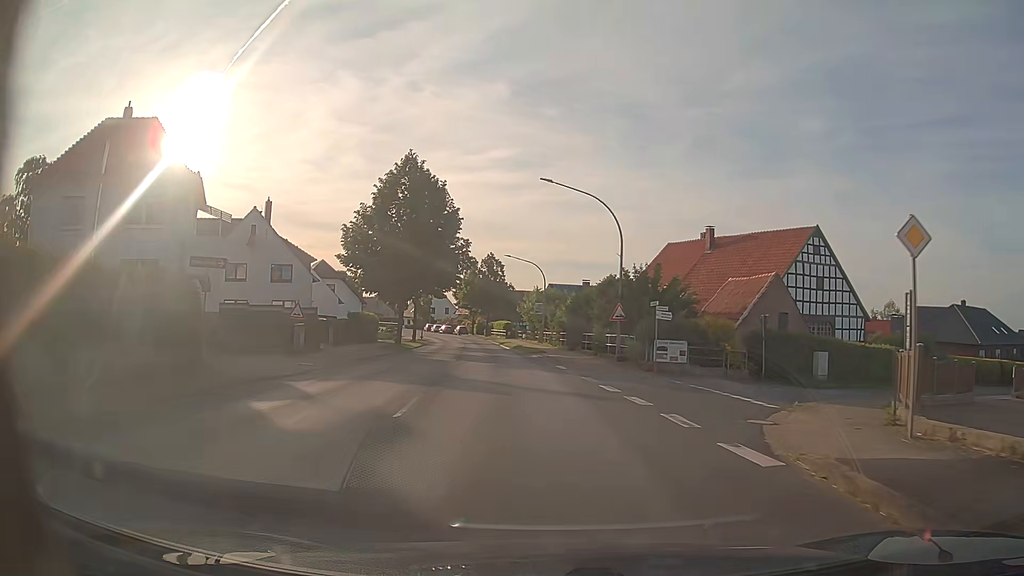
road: primary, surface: asphalt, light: Day
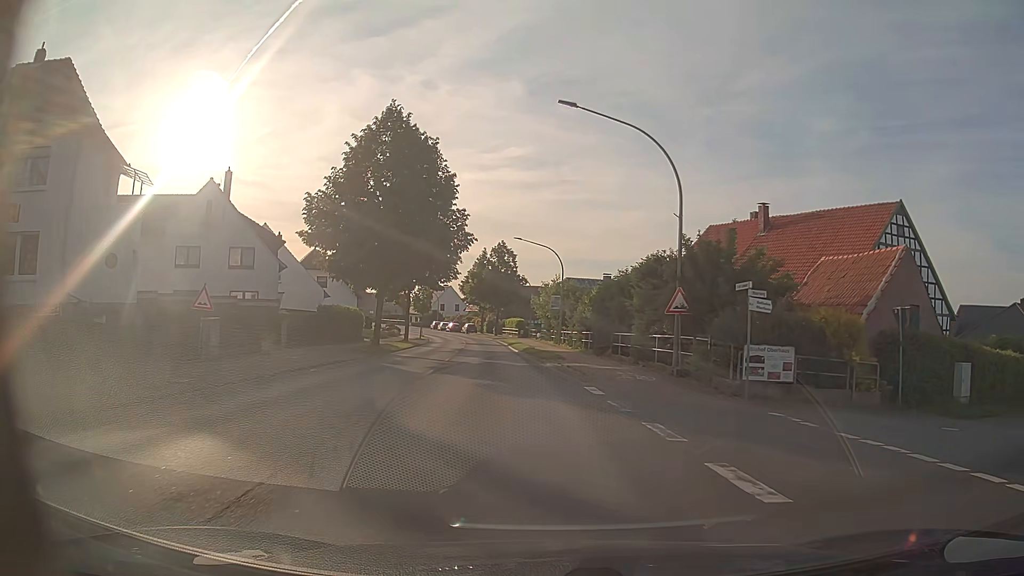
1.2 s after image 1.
(-0.1, +9.8) m; -1°
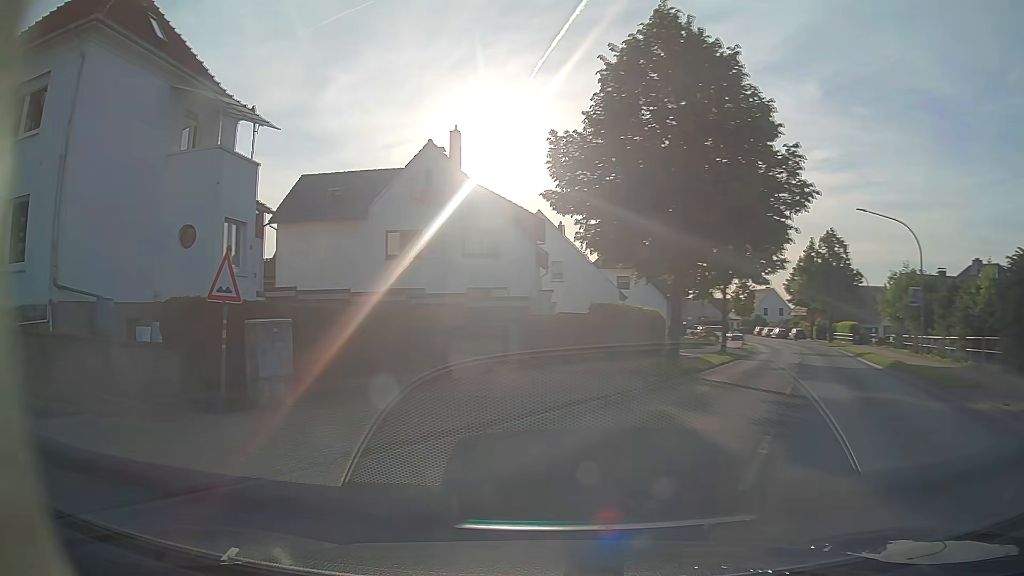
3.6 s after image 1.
(-1.3, +12.4) m; -25°
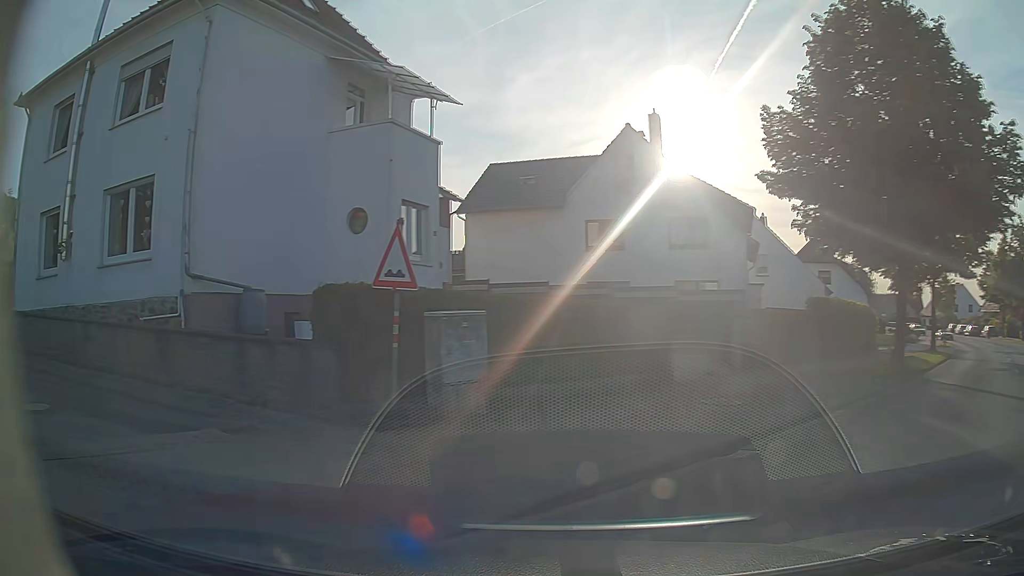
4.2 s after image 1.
(-0.3, +2.1) m; -16°
